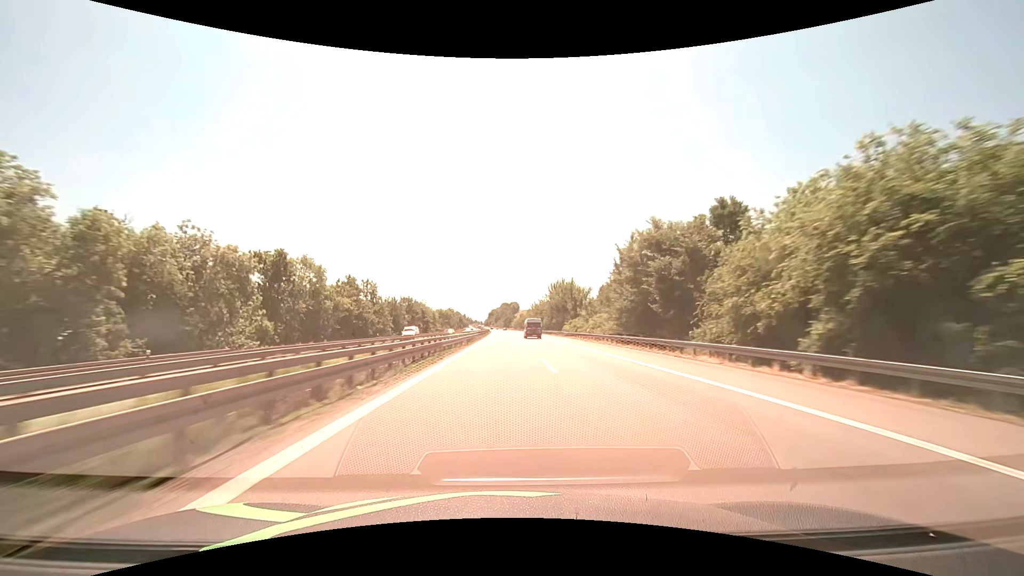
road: motorway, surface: asphalt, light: Day
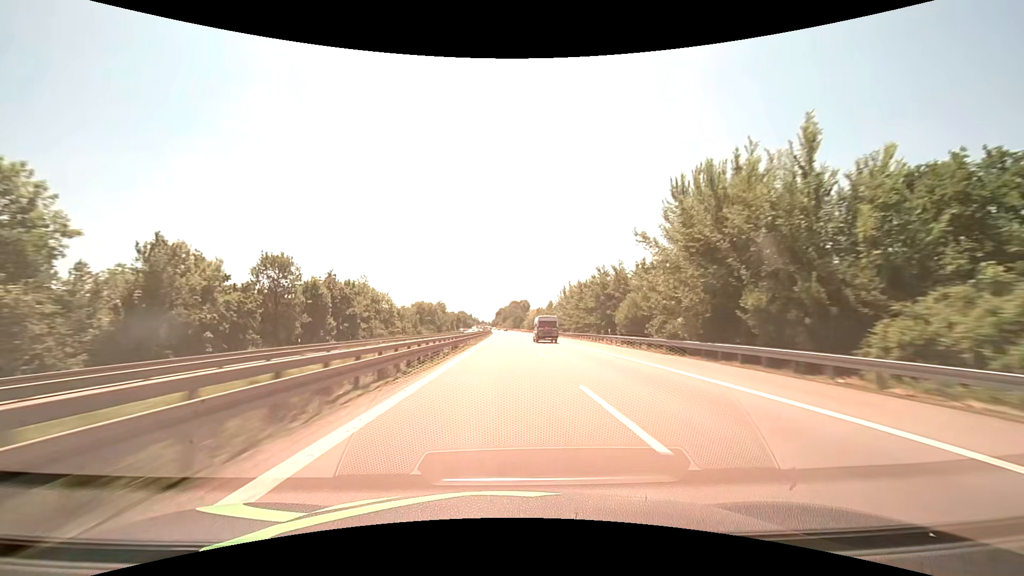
(-0.8, +82.4) m; -1°
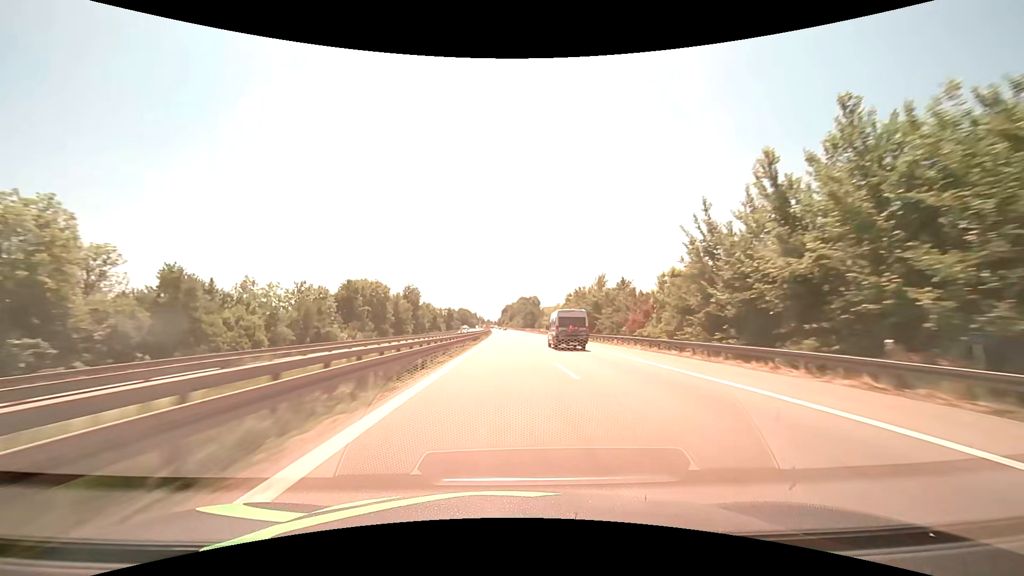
(-0.7, +82.4) m; -1°
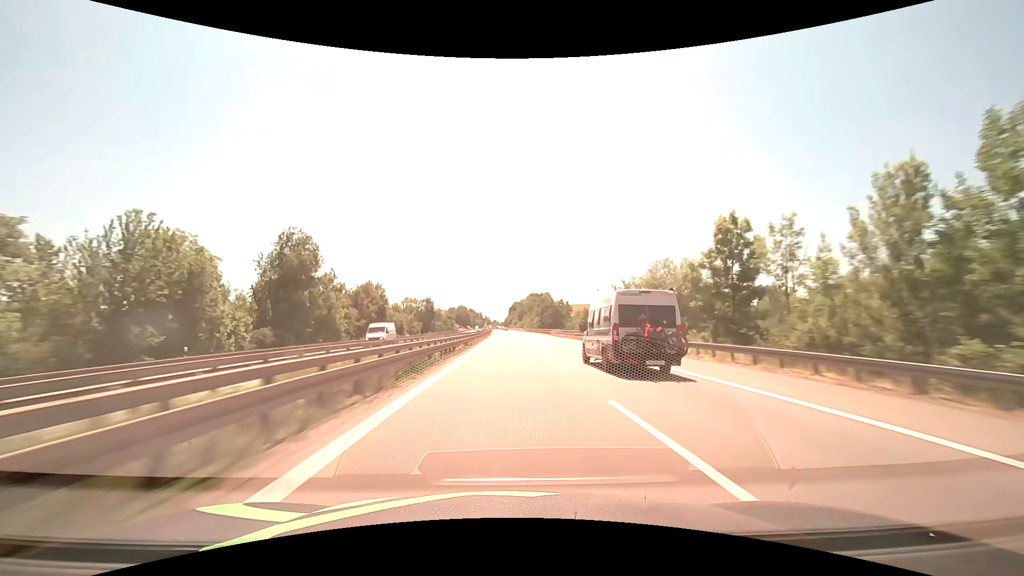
(-0.7, +82.5) m; -1°
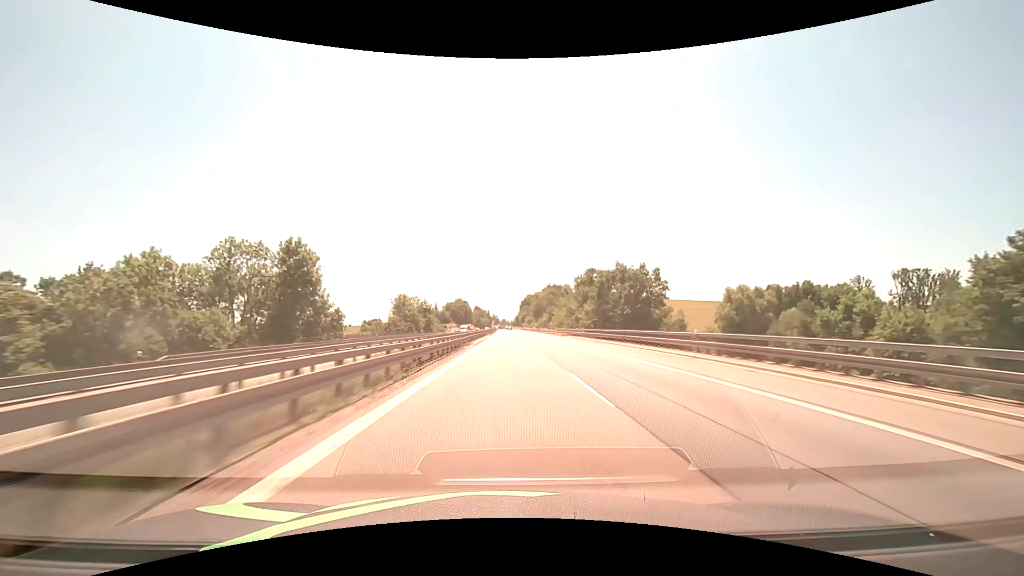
(-1.0, +103.1) m; -1°
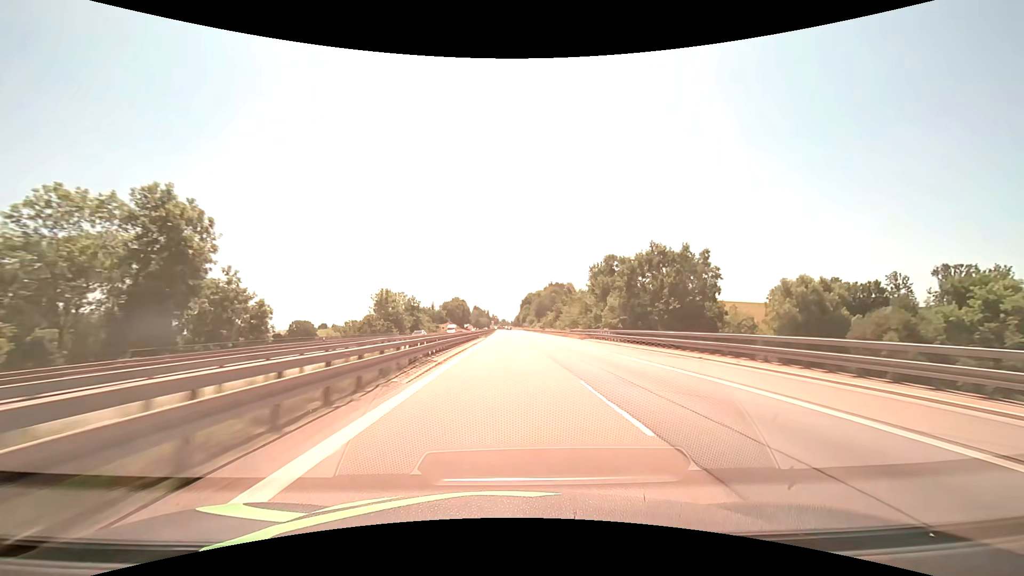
(0.0, +20.6) m; 0°
